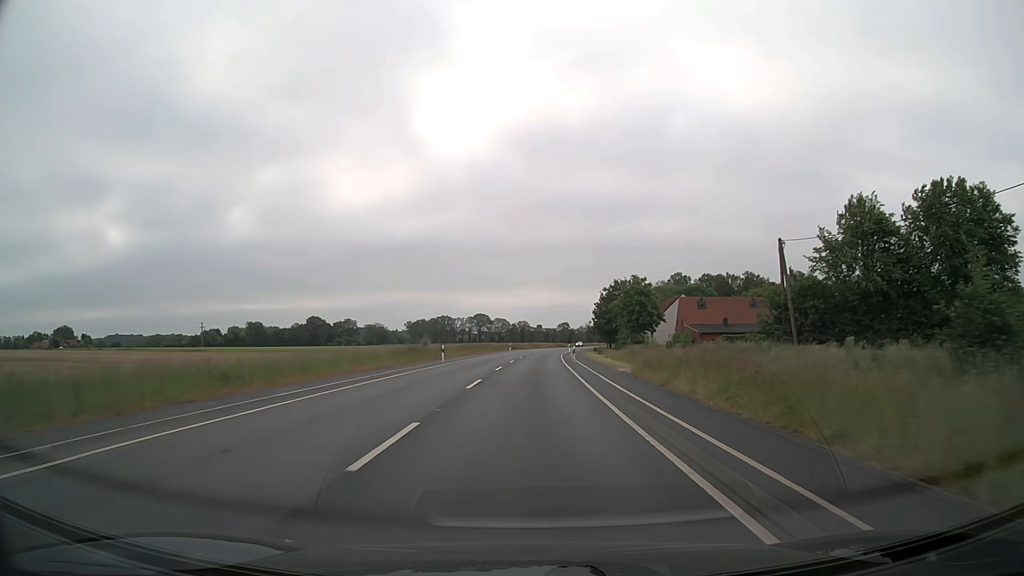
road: secondary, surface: asphalt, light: Day
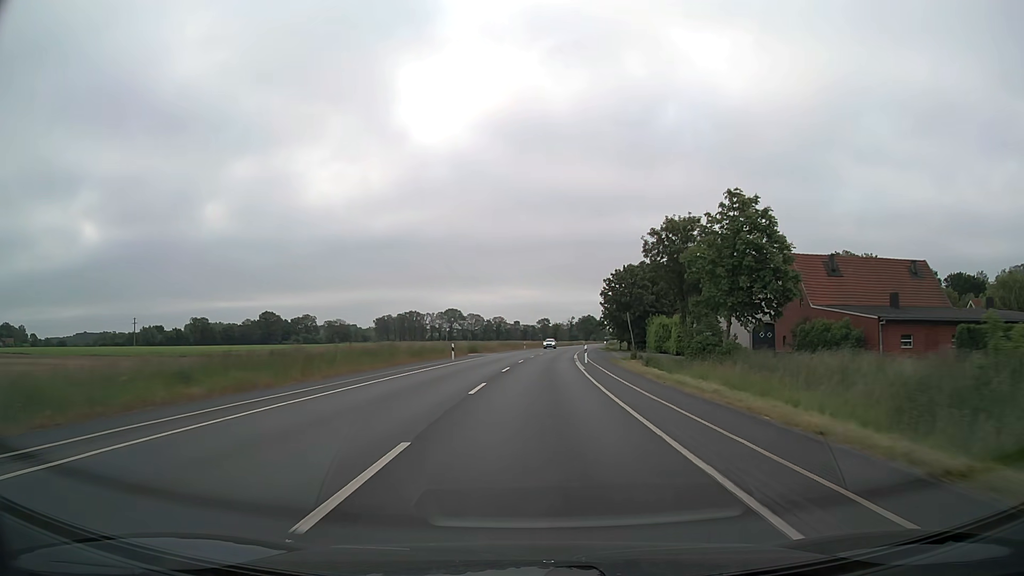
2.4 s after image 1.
(+0.8, +50.9) m; +2°
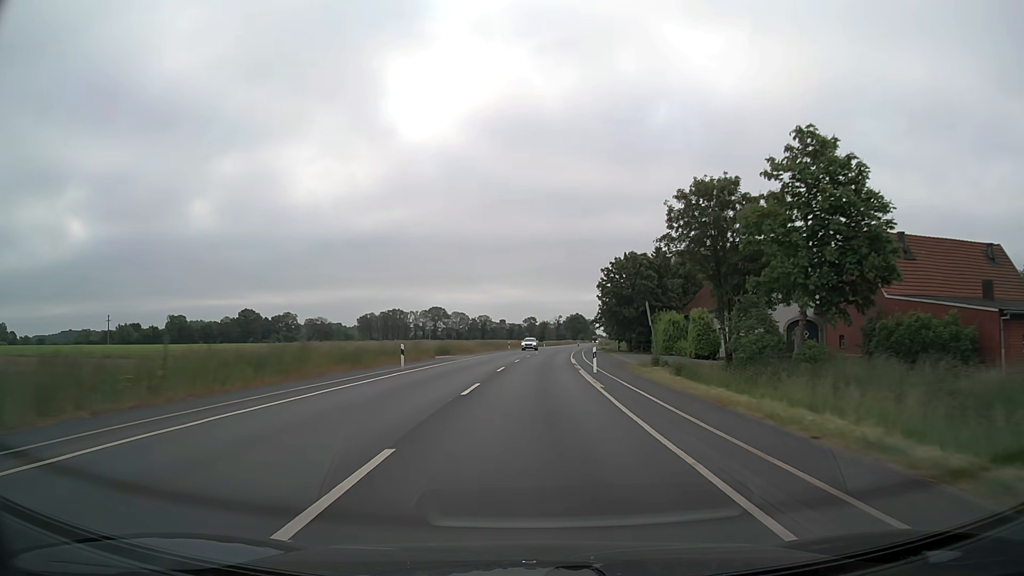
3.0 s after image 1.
(+0.1, +12.7) m; +1°
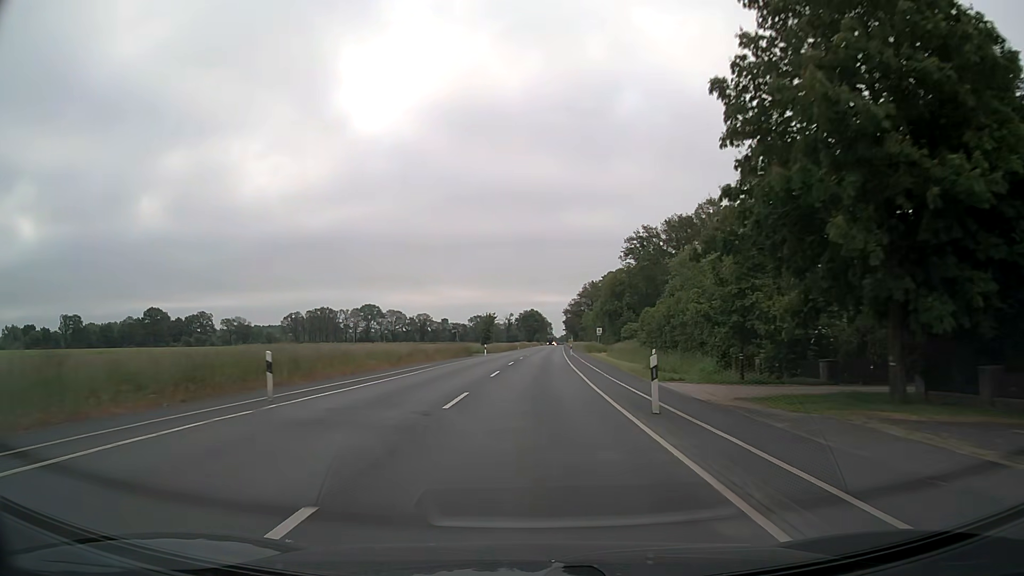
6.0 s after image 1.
(+2.3, +63.6) m; +4°
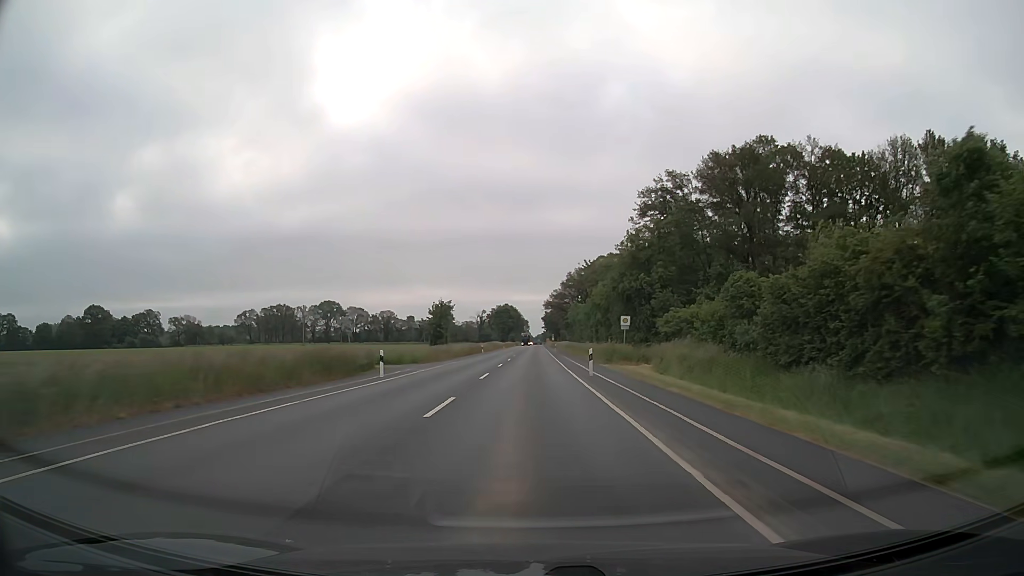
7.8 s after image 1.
(+0.7, +38.2) m; +2°
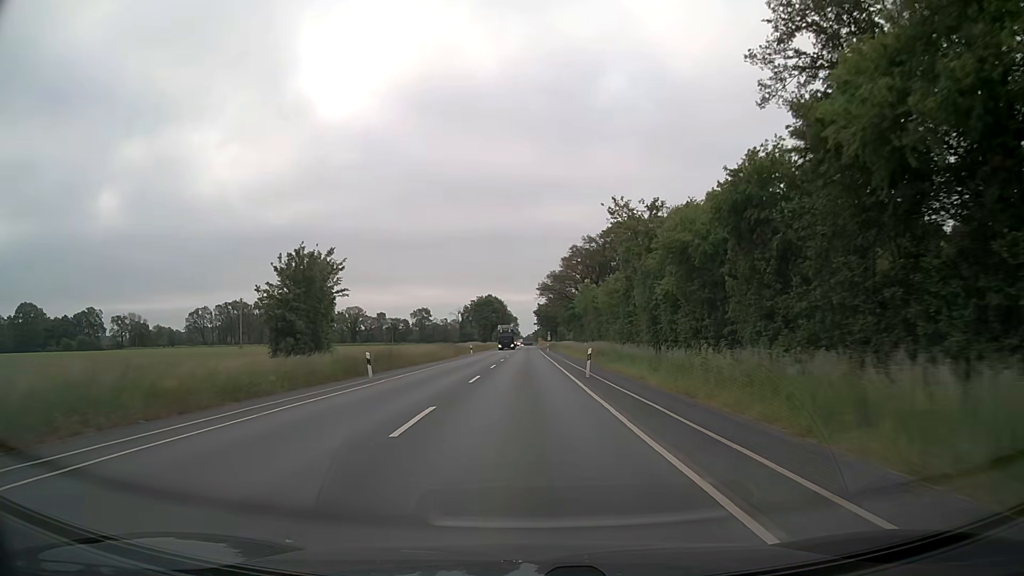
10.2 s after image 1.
(+0.3, +50.9) m; +1°
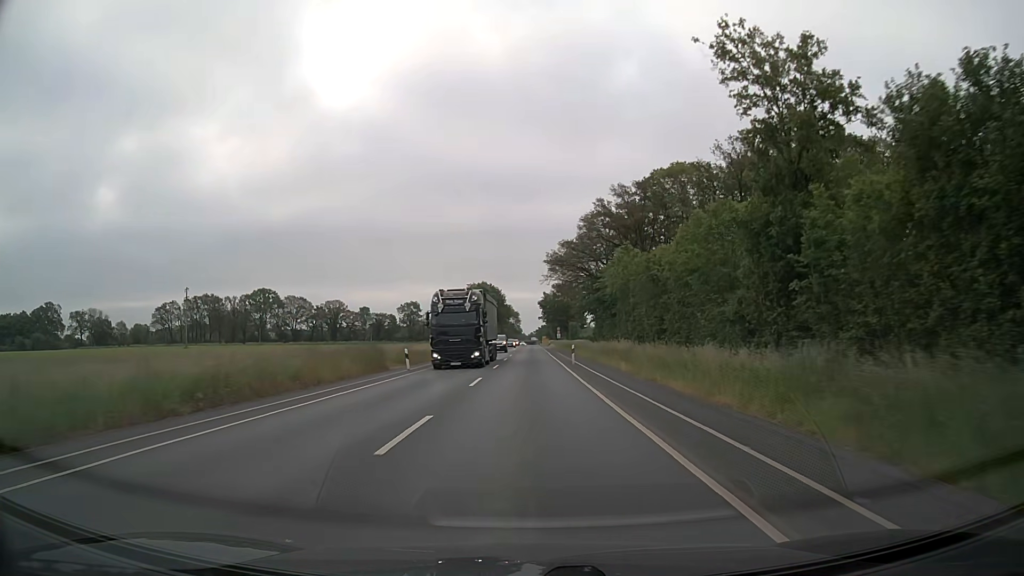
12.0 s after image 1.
(-0.1, +38.2) m; 0°
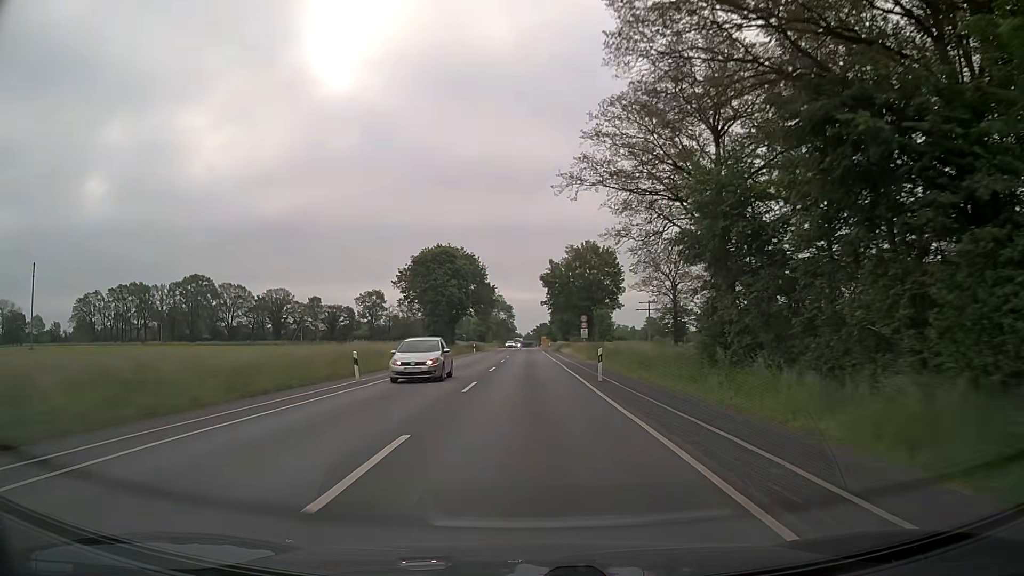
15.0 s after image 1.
(0.0, +63.6) m; 0°
(0, +10) (0, +20) (0, +30) (0, +40) (0, +50) (0, +60) (0, +70) (0, +80) (0, +90) (0, +100) m
